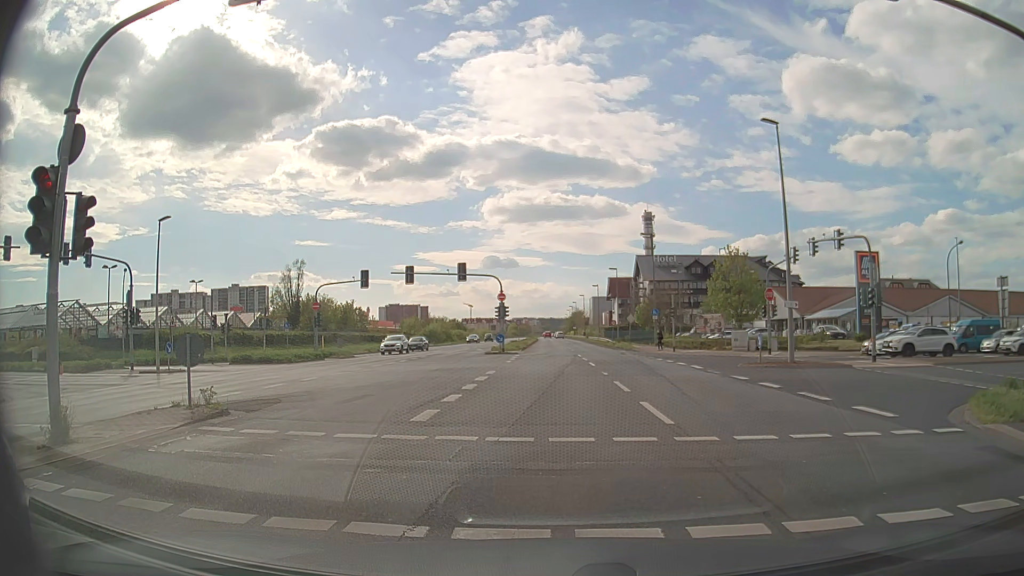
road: primary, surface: asphalt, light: Day
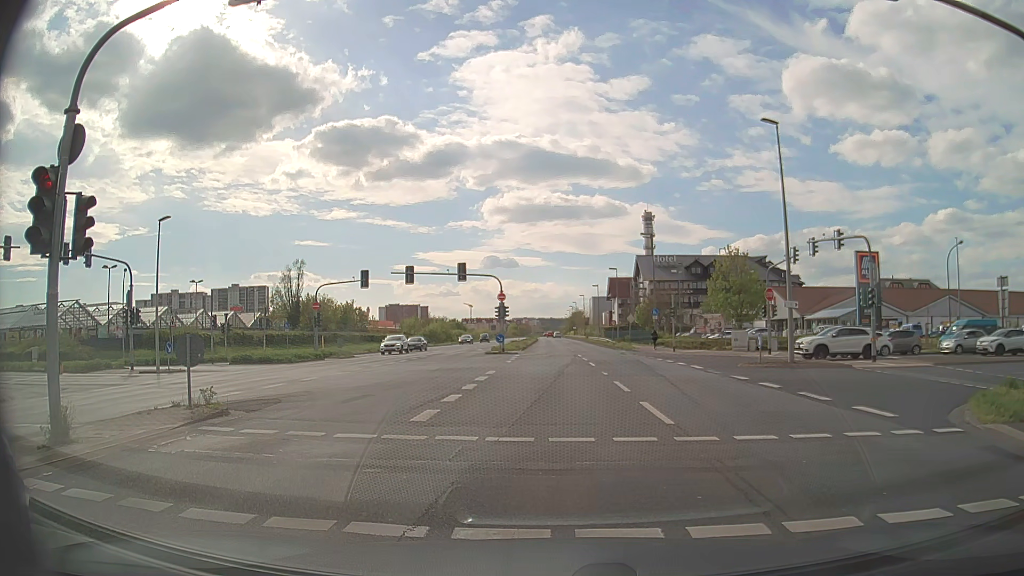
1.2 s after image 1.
(0.0, 0.0) m; 0°
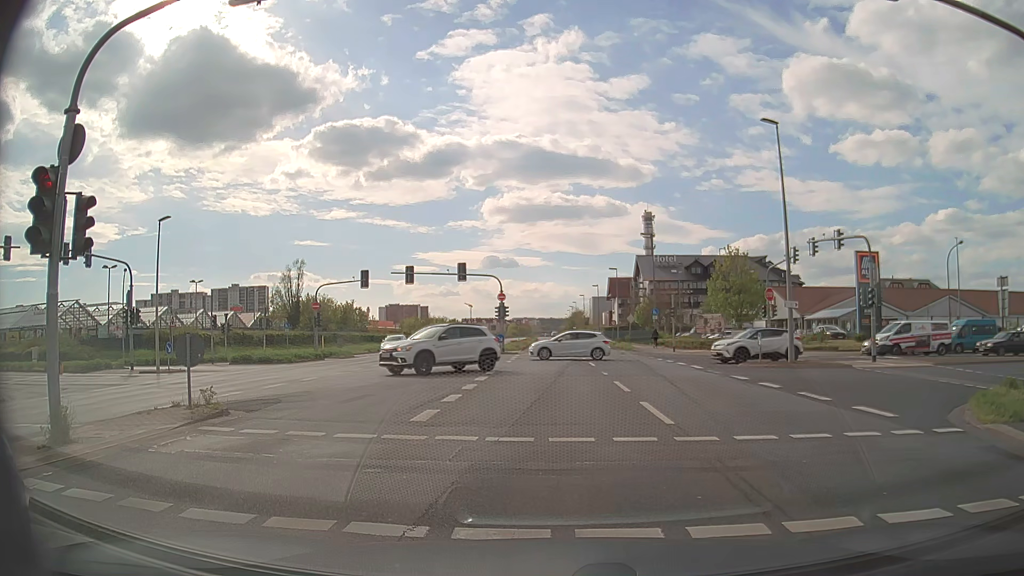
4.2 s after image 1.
(0.0, 0.0) m; 0°
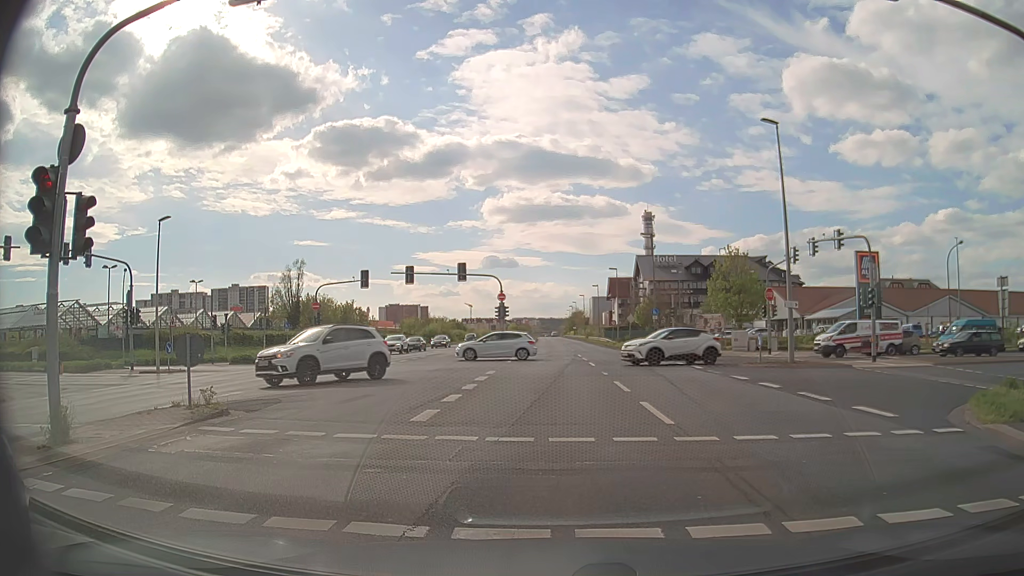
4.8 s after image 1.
(0.0, 0.0) m; 0°
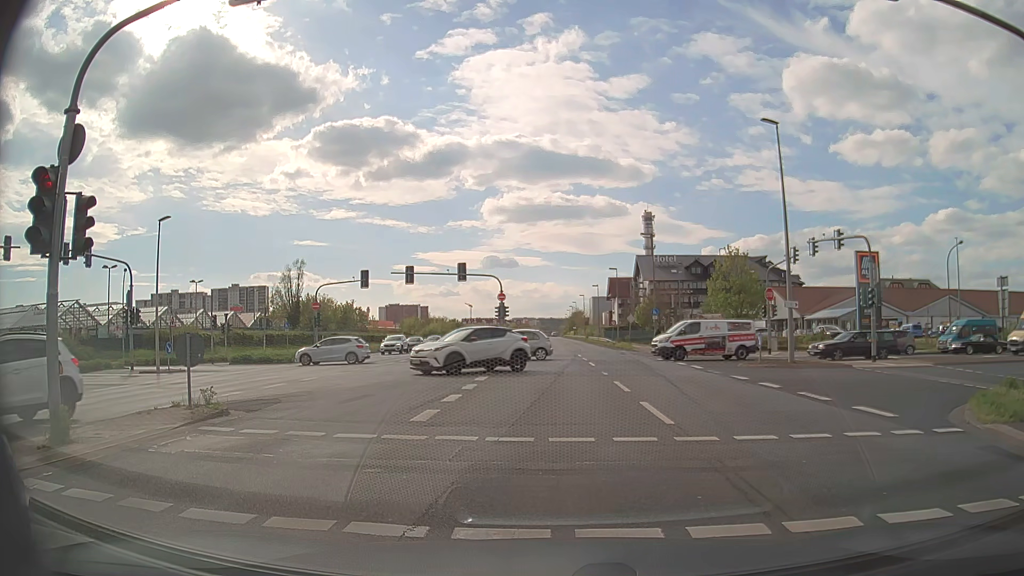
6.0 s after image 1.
(0.0, 0.0) m; 0°
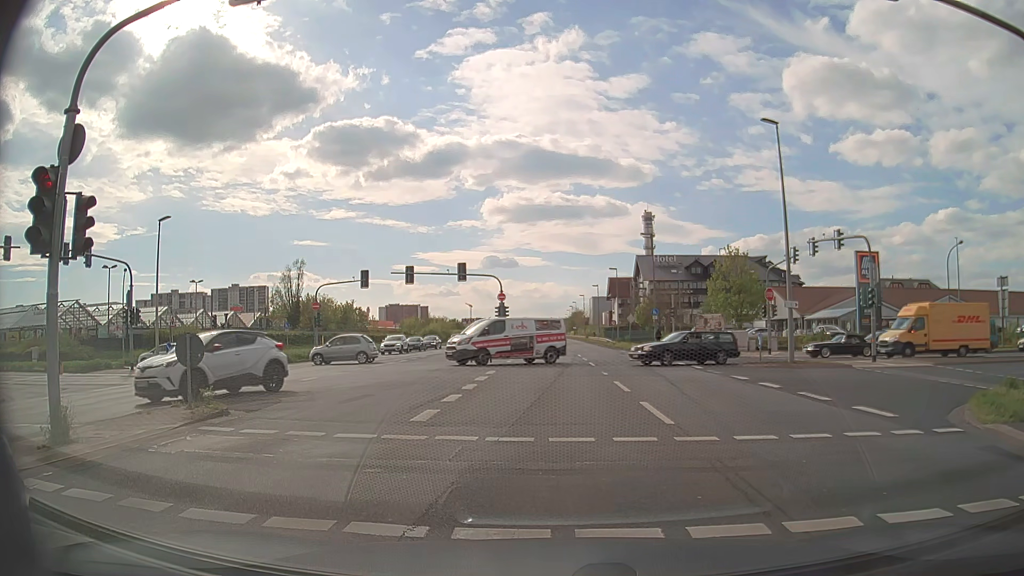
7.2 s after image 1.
(0.0, 0.0) m; 0°
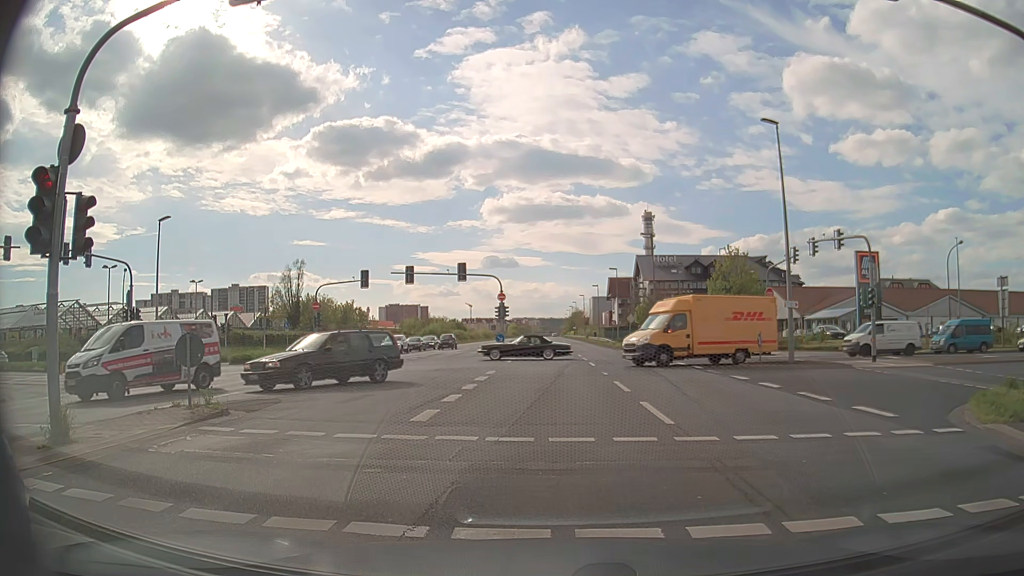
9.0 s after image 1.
(0.0, 0.0) m; 0°
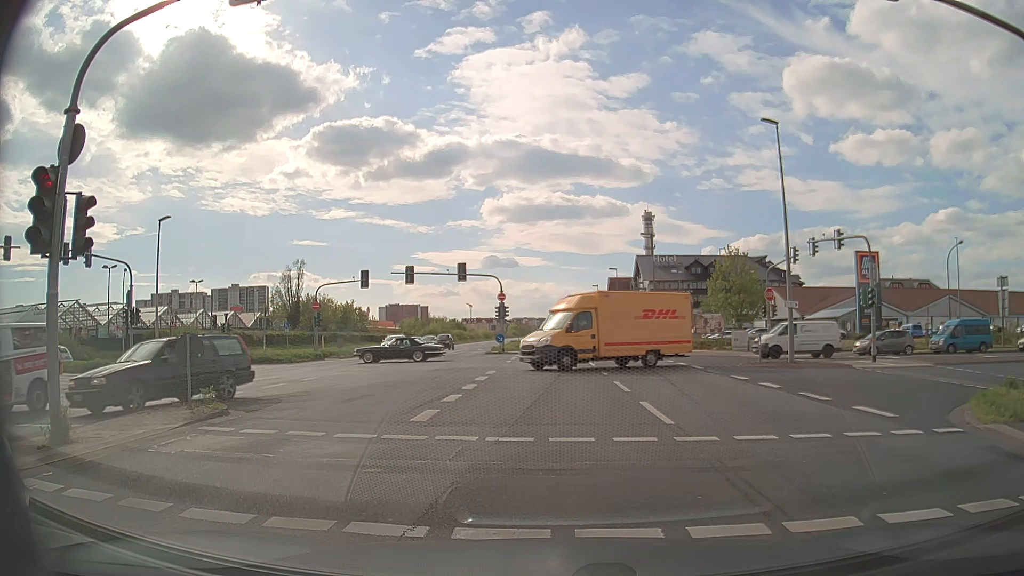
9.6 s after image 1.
(0.0, 0.0) m; 0°
(0, +10) (0, +20) (0, +30) (0, +40) (0, +50) (0, +60) (0, +70) (0, +80) (0, +90) (0, +100) m
